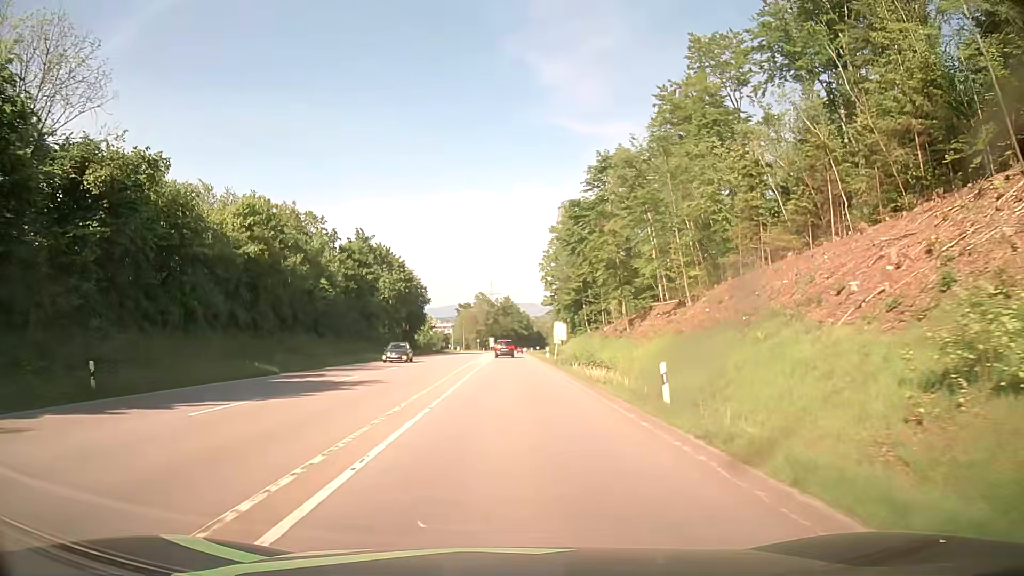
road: secondary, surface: asphalt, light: Day
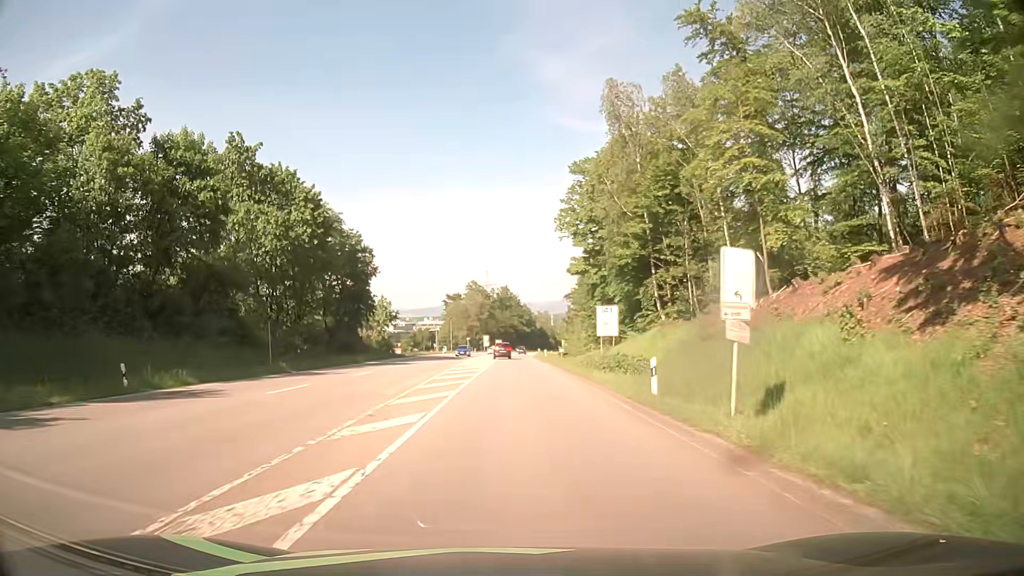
(-0.4, +44.9) m; 0°
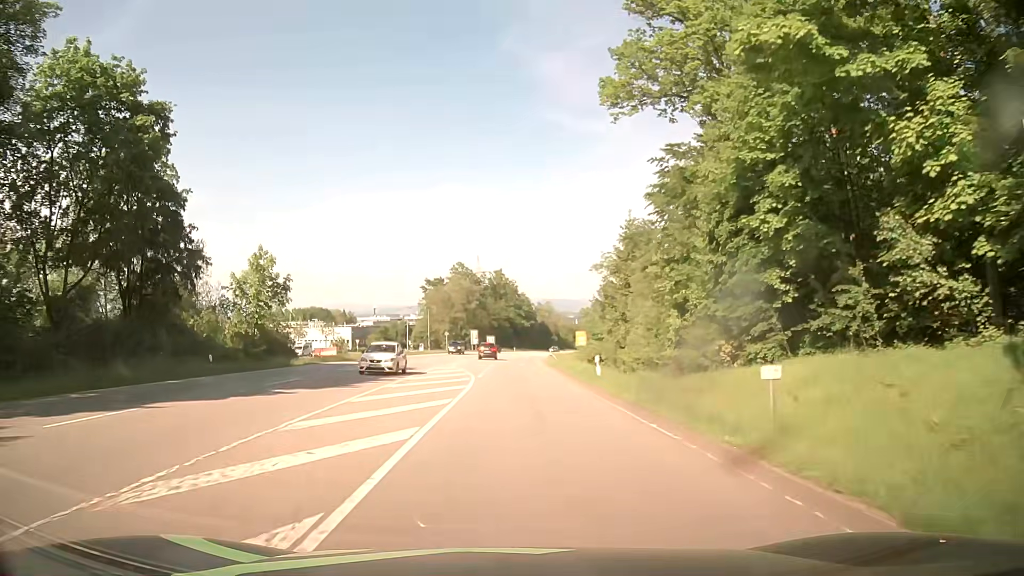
(-0.1, +43.4) m; 0°
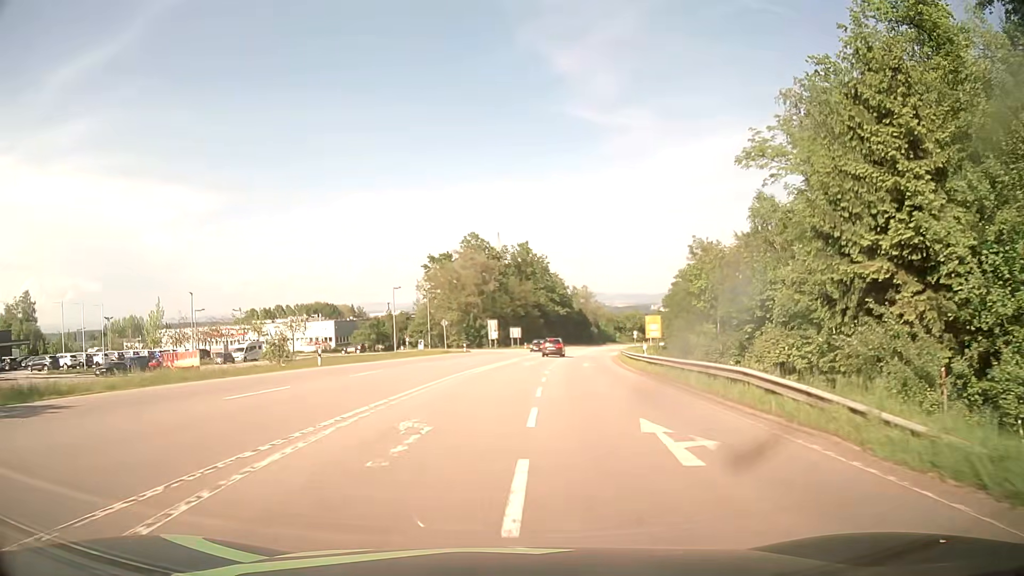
(-0.7, +41.4) m; -2°
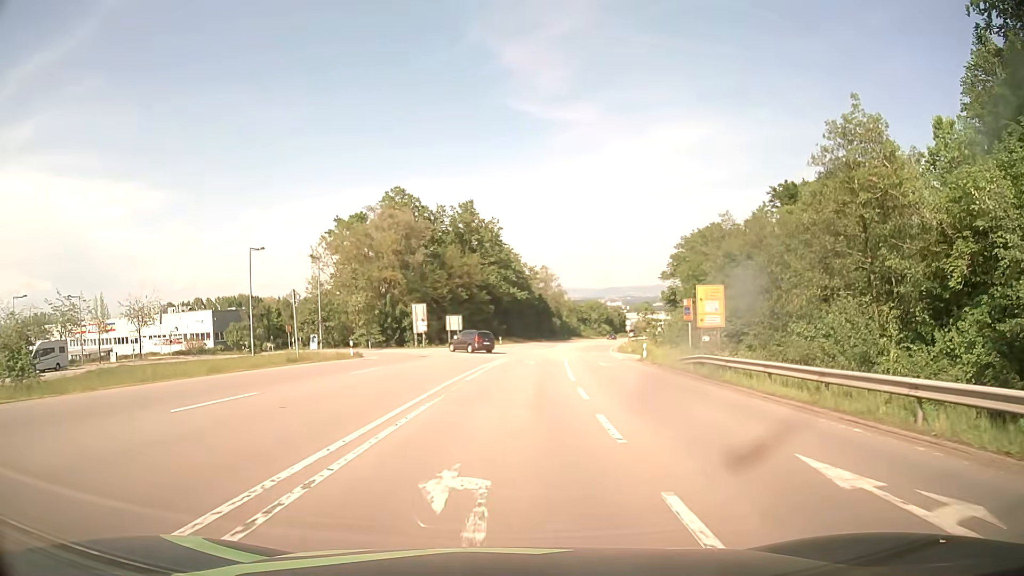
(+1.1, +37.2) m; +5°
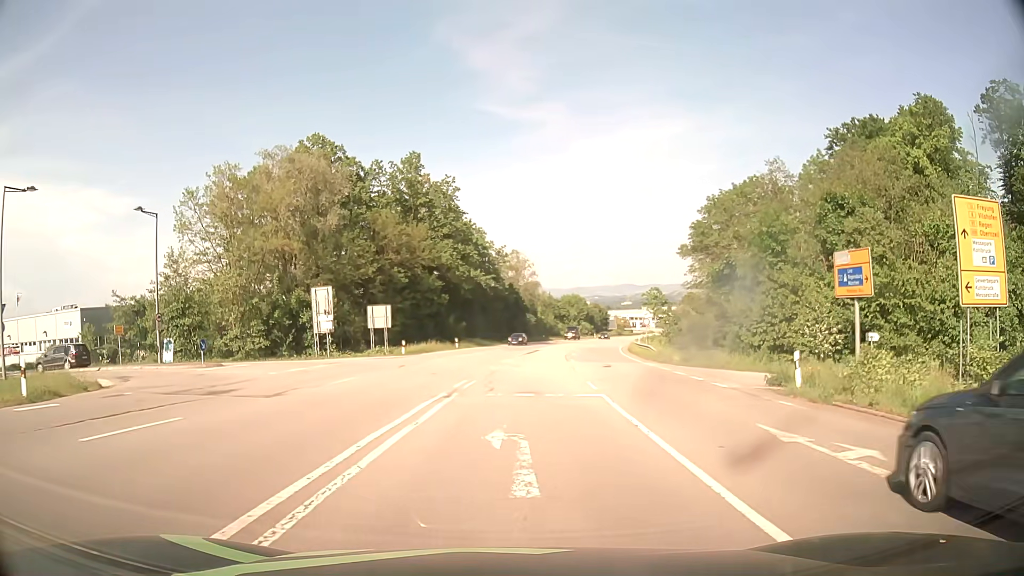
(+0.7, +27.4) m; +3°
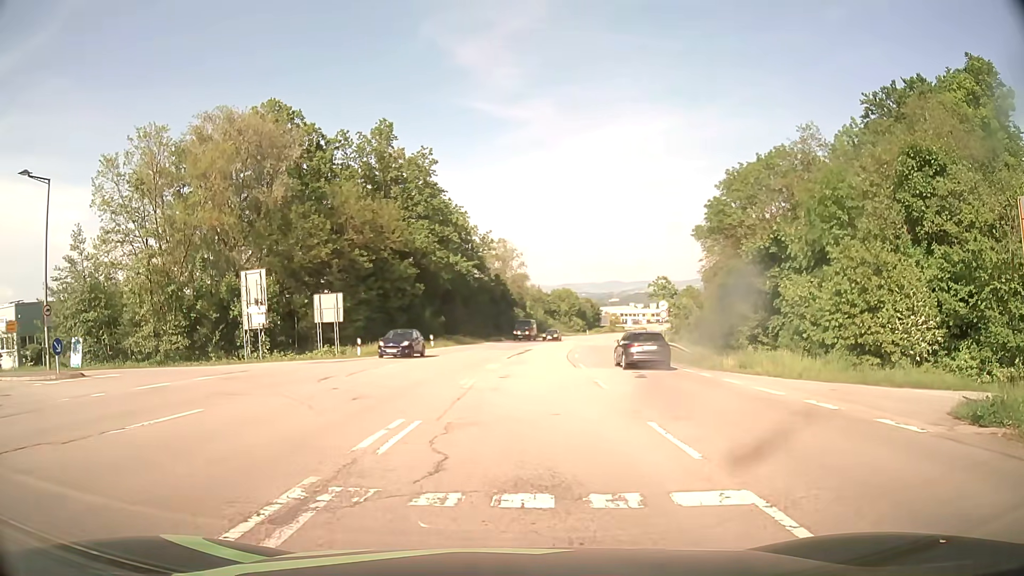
(+0.1, +10.2) m; 0°
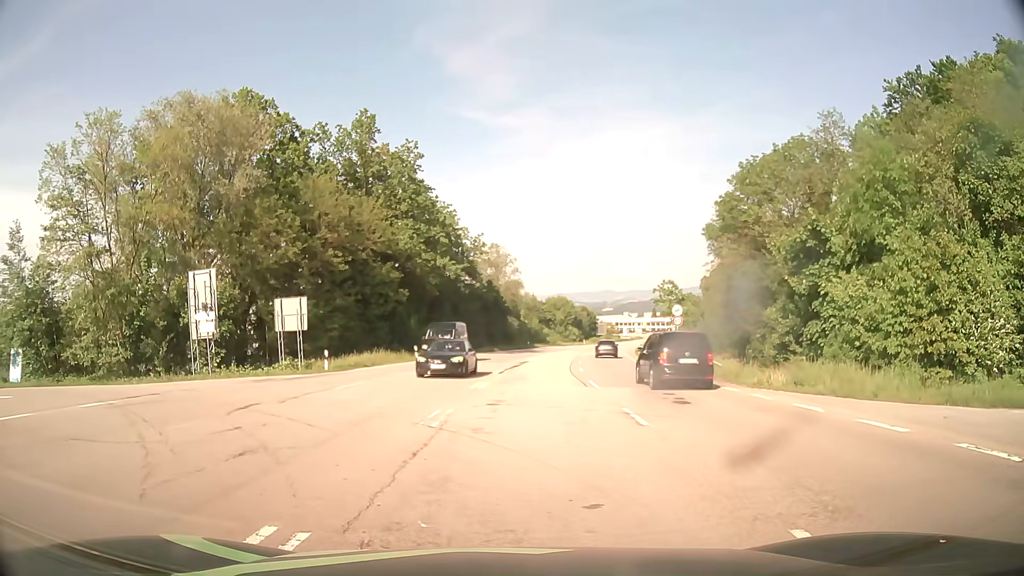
(+0.1, +5.3) m; +1°
(-1, +10) (-9, +16) (-19, +18) (-29, +19) (-39, +20) (-48, +22) (-58, +23) (-68, +25) (-78, +27) (-88, +29) m
